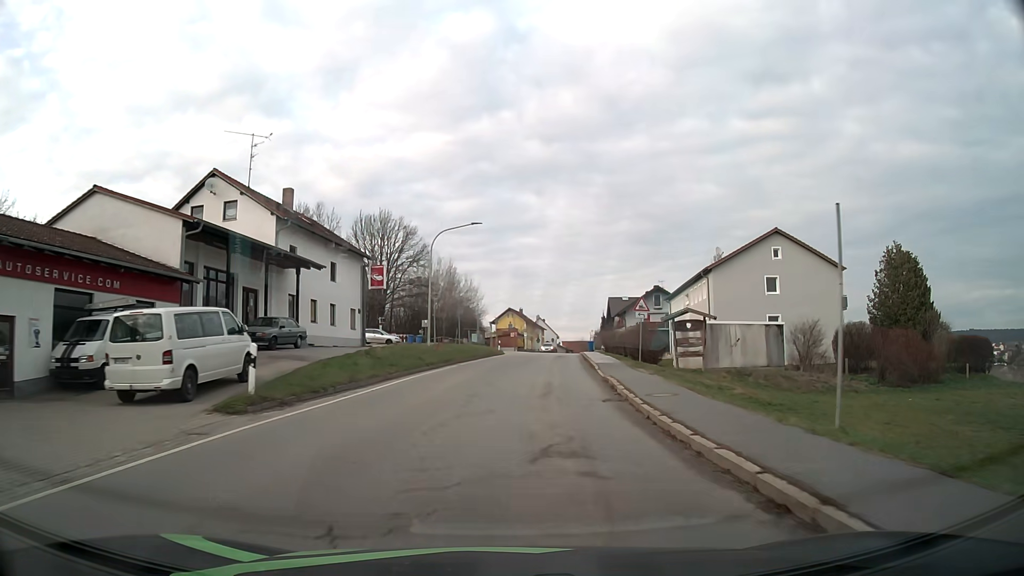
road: tertiary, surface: asphalt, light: Day
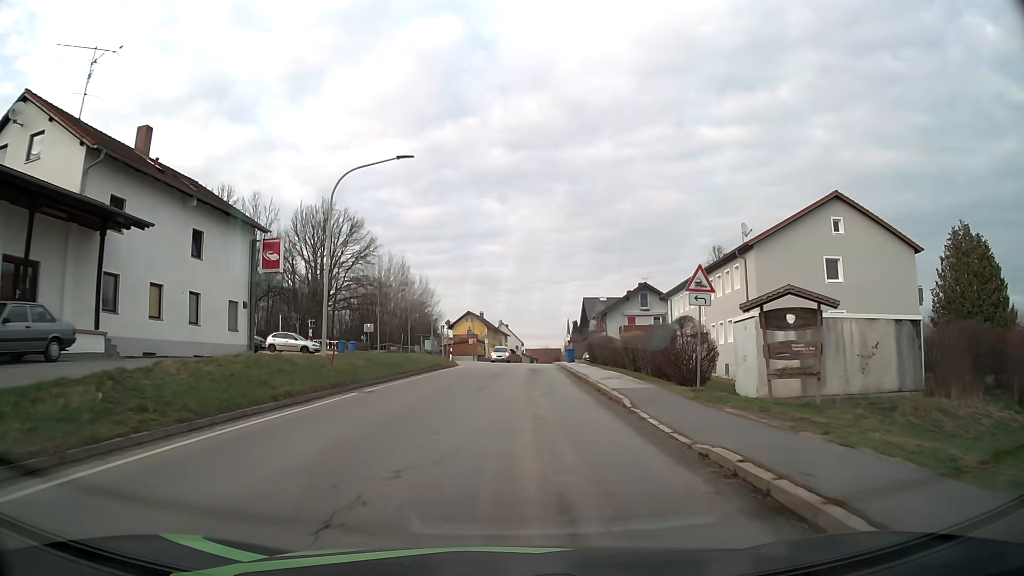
(+0.5, +15.4) m; +3°
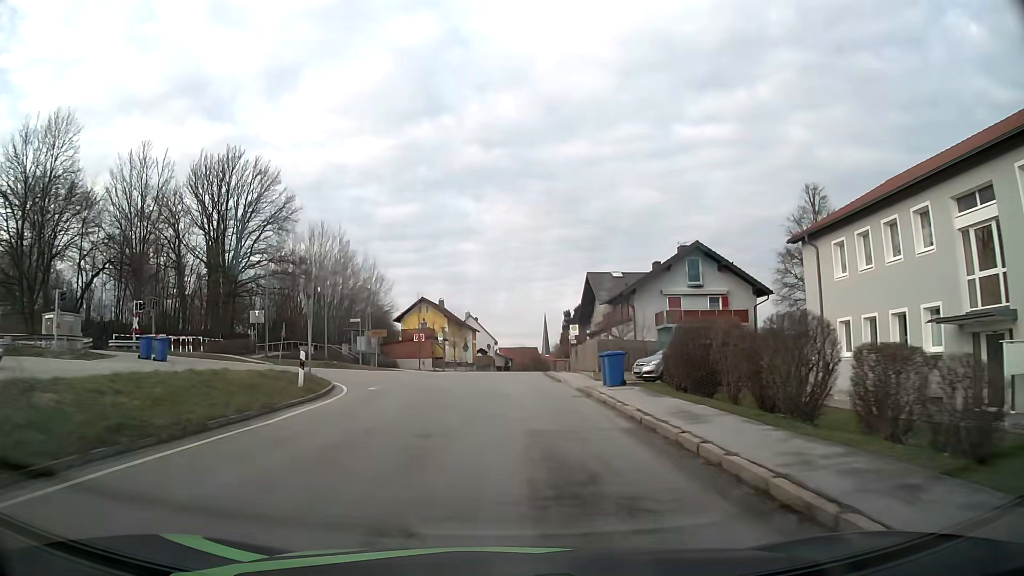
(+0.8, +30.8) m; +2°
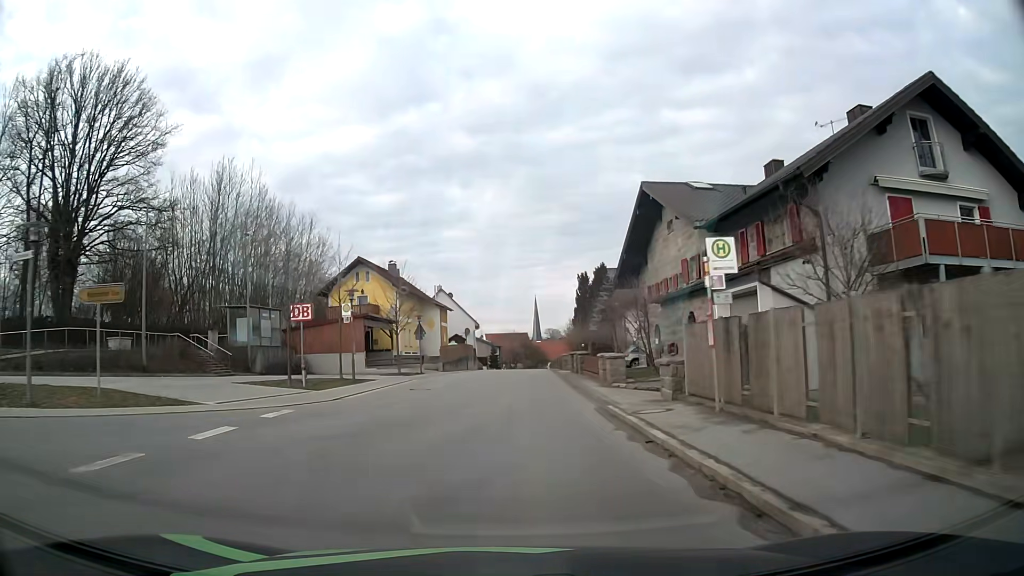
(+0.4, +30.5) m; +1°
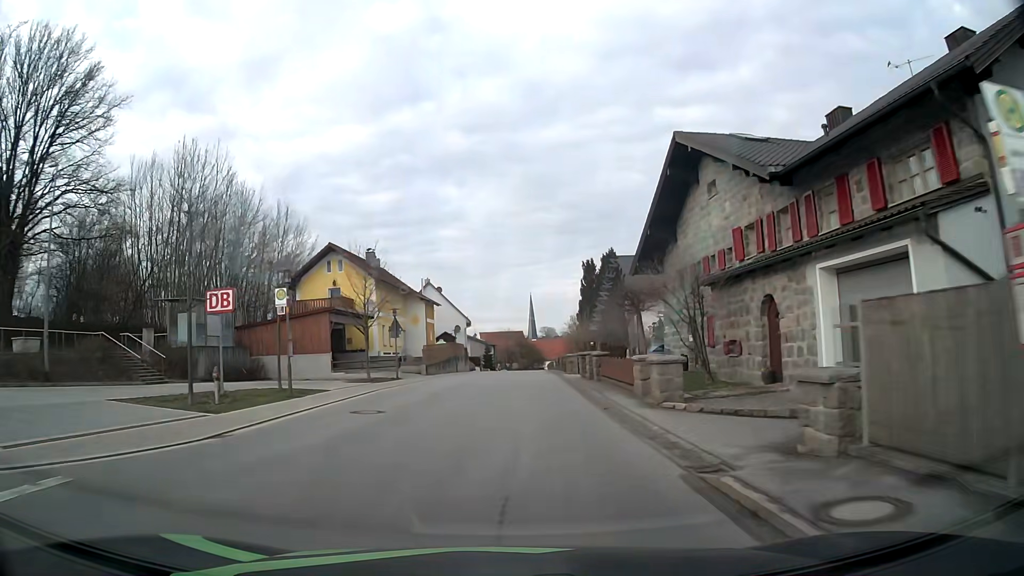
(0.0, +7.6) m; 0°
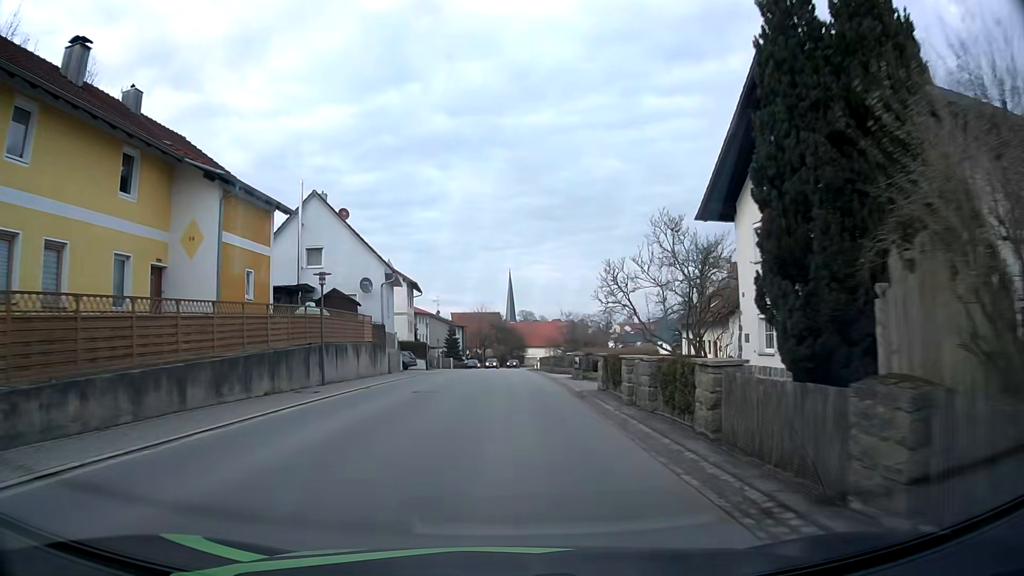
(+0.9, +38.5) m; +2°
(0, +10) (0, +20) (0, +30) (0, +40) (0, +50) (0, +60) (0, +70) (0, +80) (0, +90) (+1, +100) m
